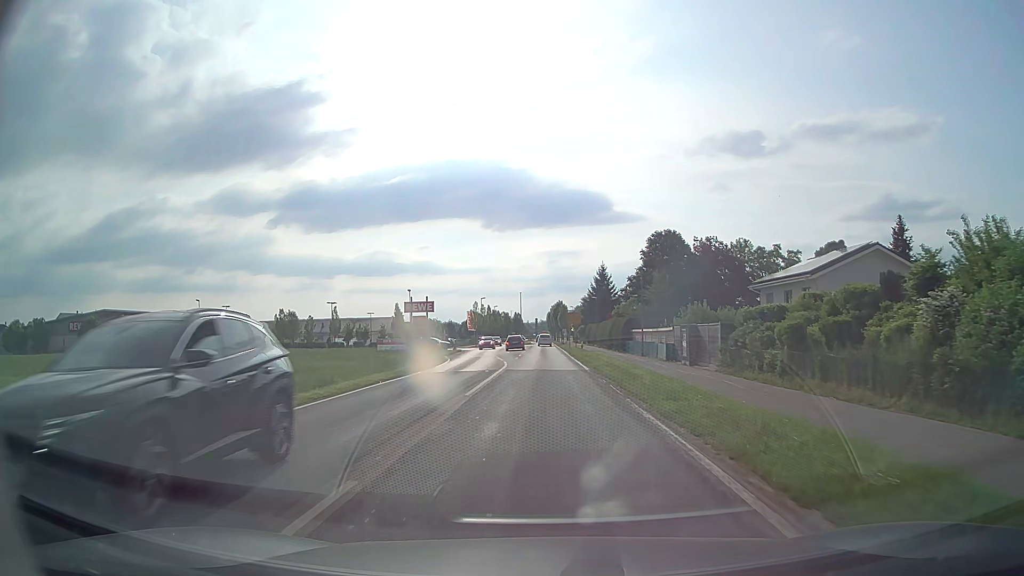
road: tertiary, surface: asphalt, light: Day
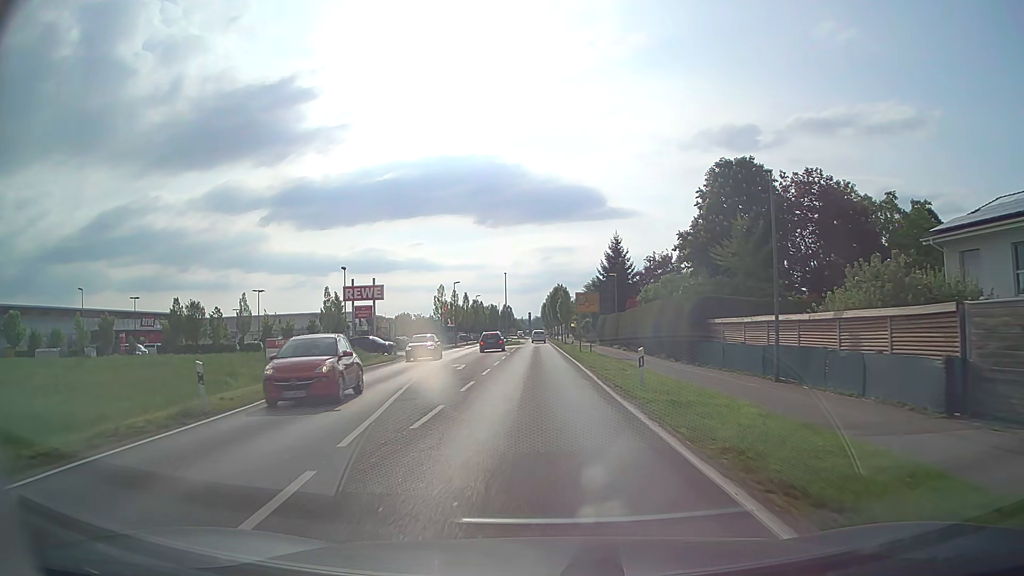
(+0.1, +29.5) m; 0°
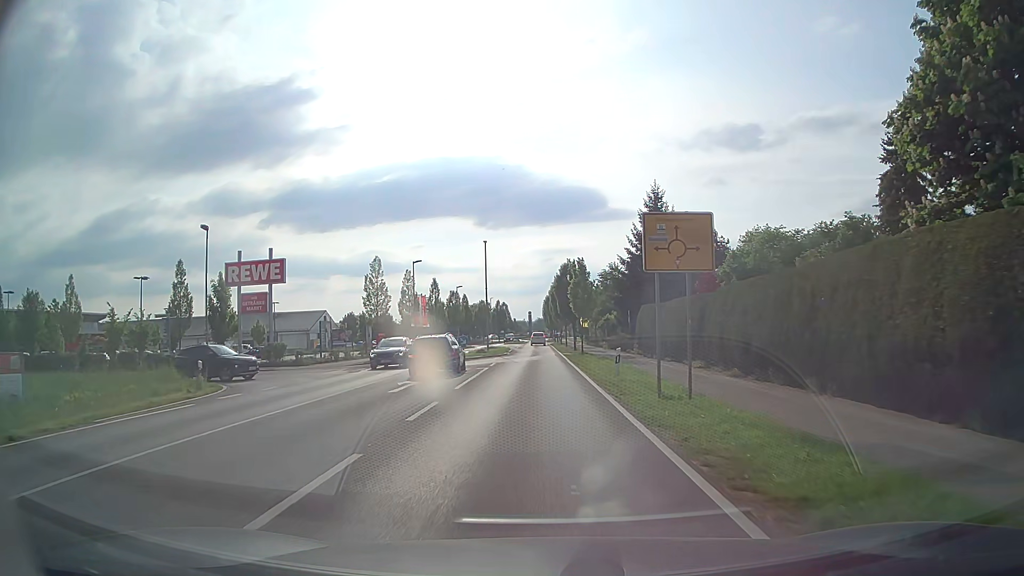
(0.0, +29.2) m; 0°
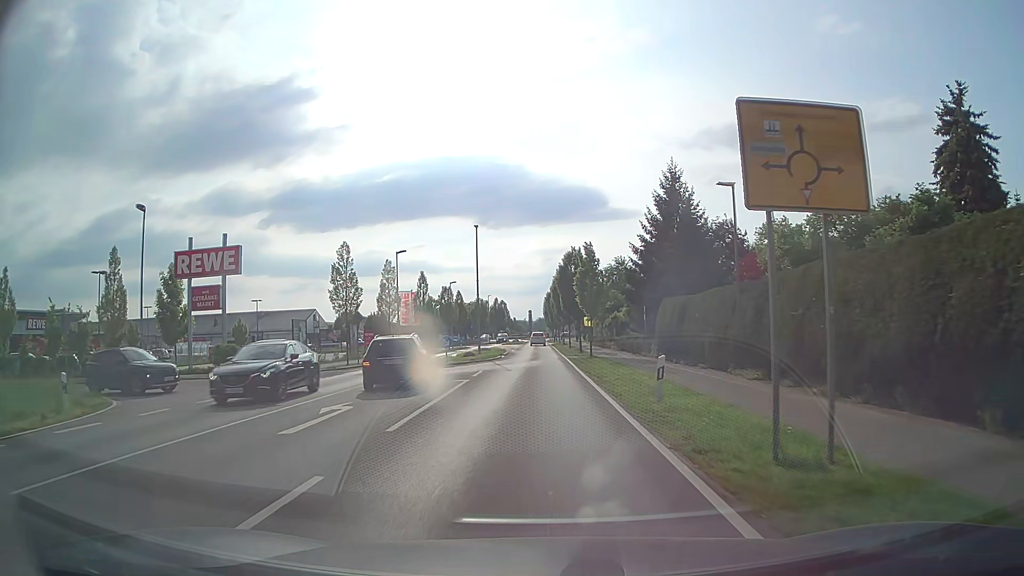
(0.0, +7.2) m; 0°
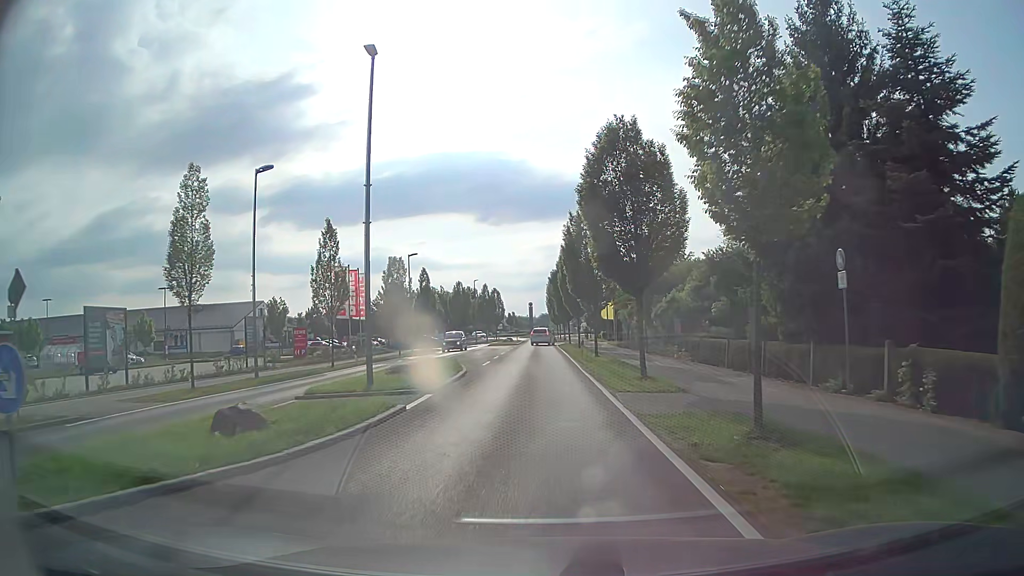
(-0.1, +27.4) m; 0°
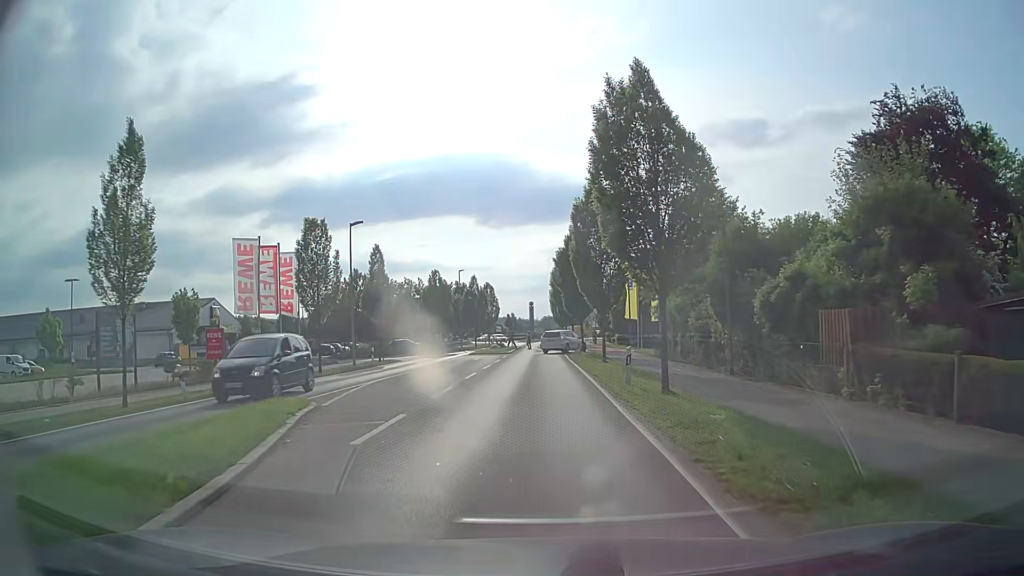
(-0.1, +18.2) m; 0°
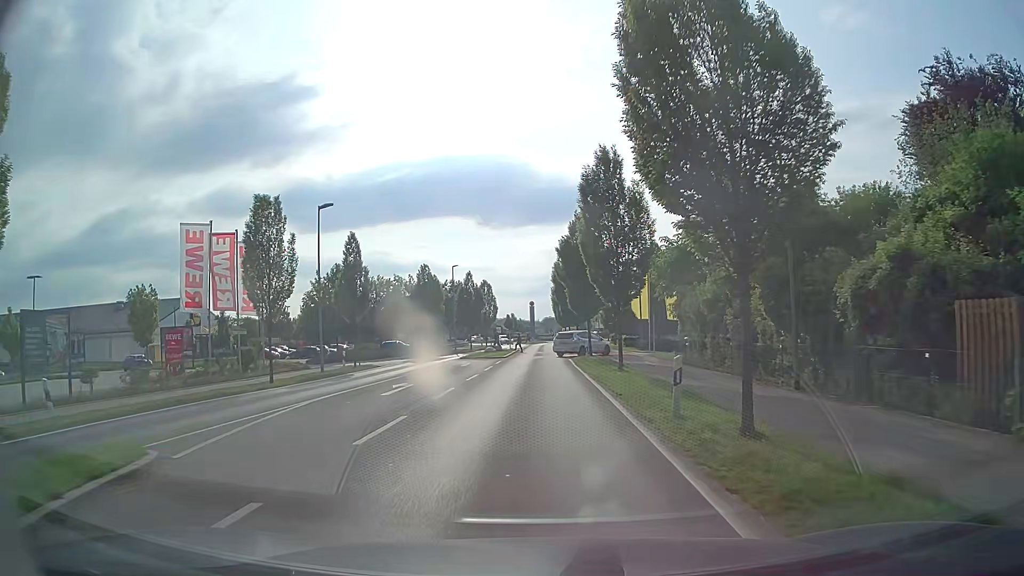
(0.0, +6.0) m; 0°
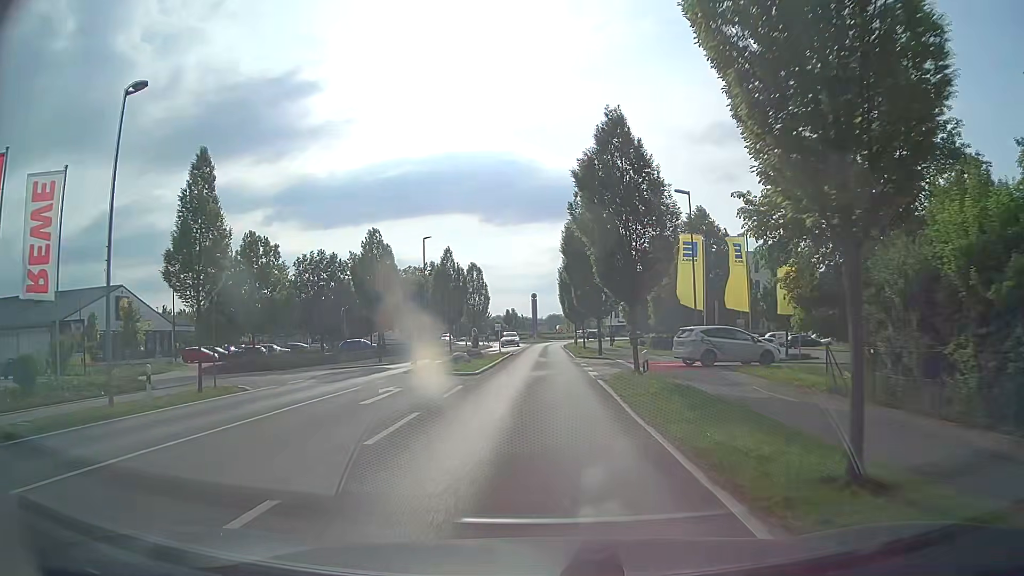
(0.0, +17.9) m; 0°
